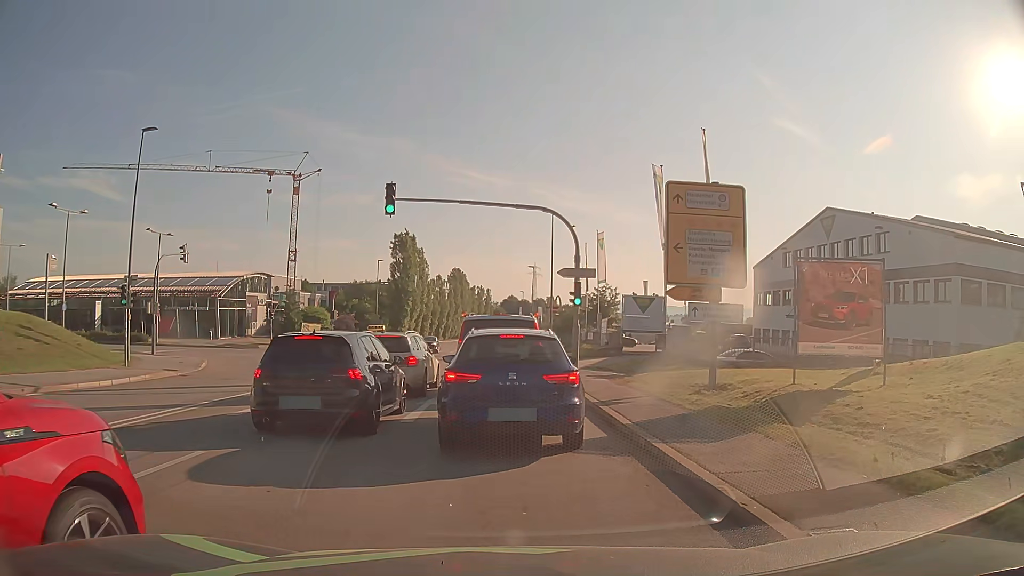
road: secondary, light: Day
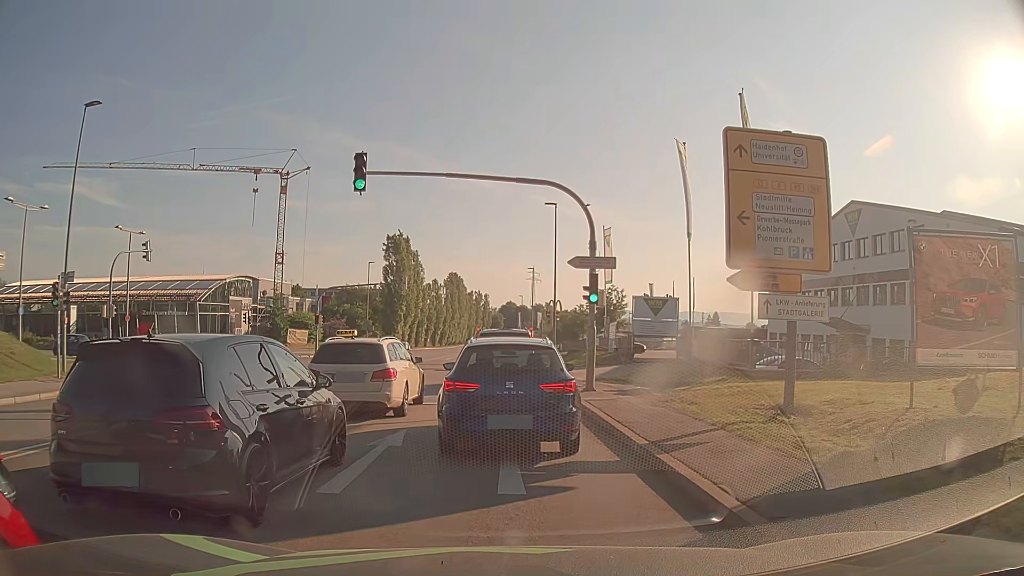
(0.0, +4.6) m; +2°
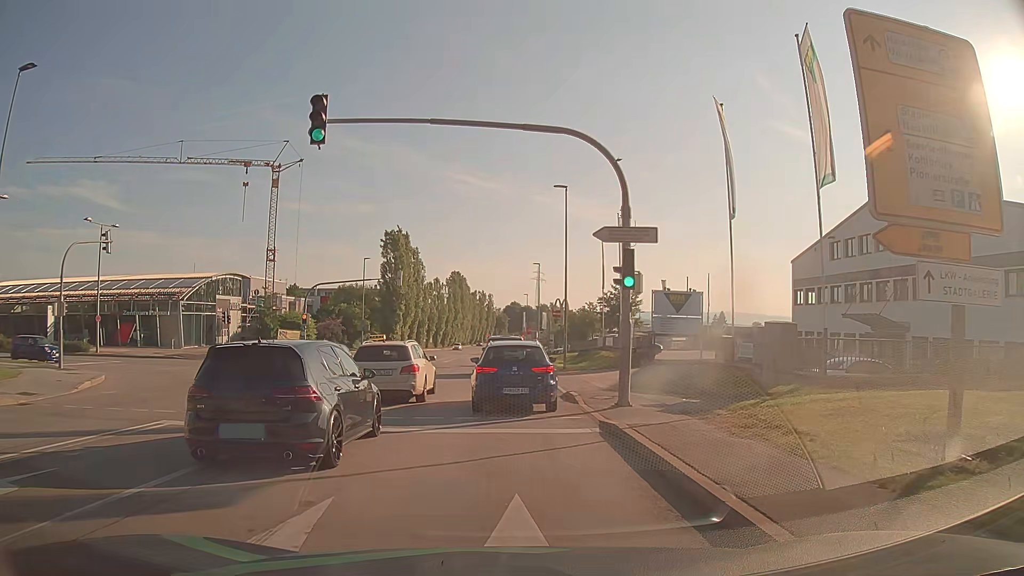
(-0.1, +5.3) m; -2°
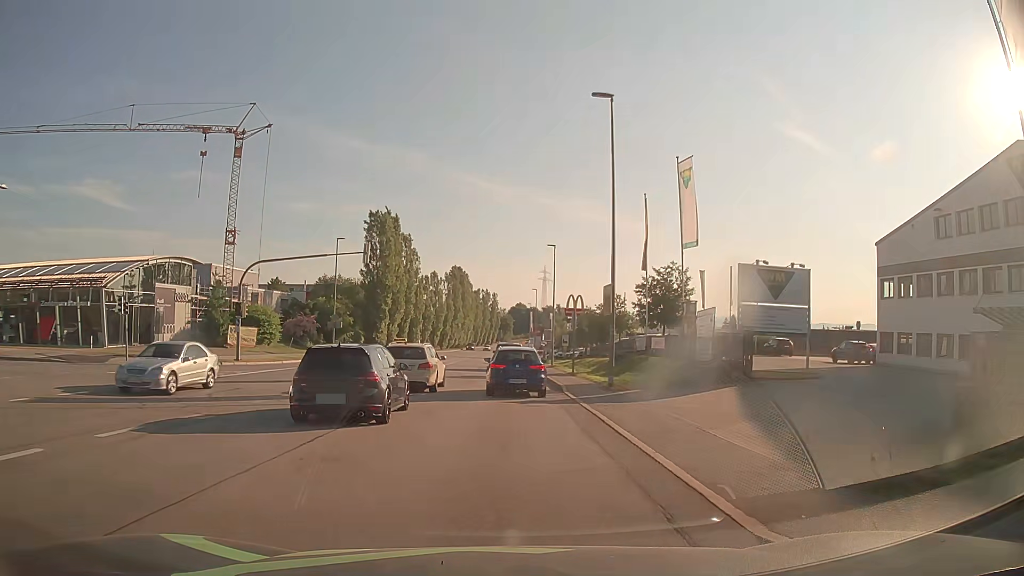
(0.0, +15.4) m; 0°
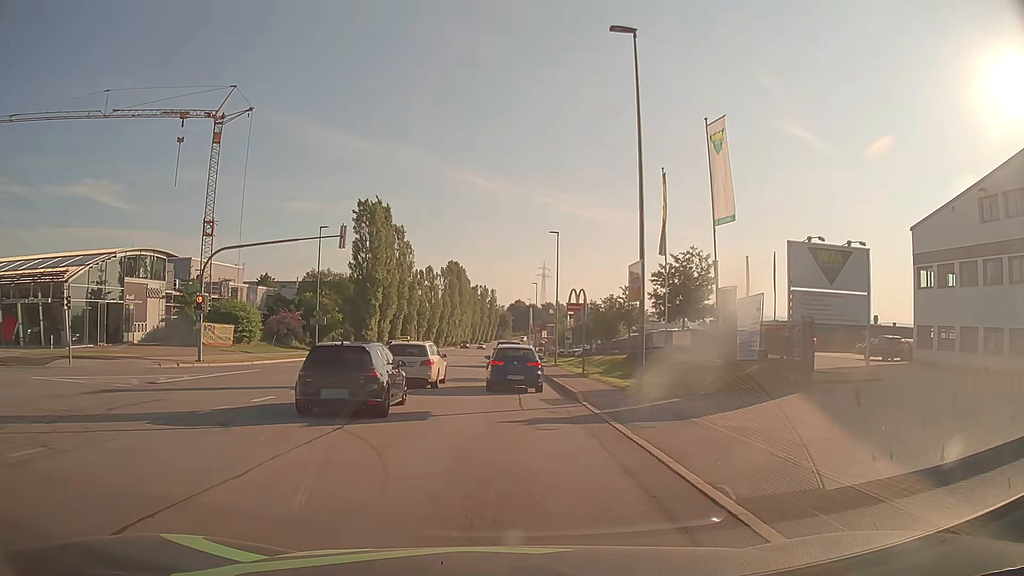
(0.0, +5.3) m; 0°
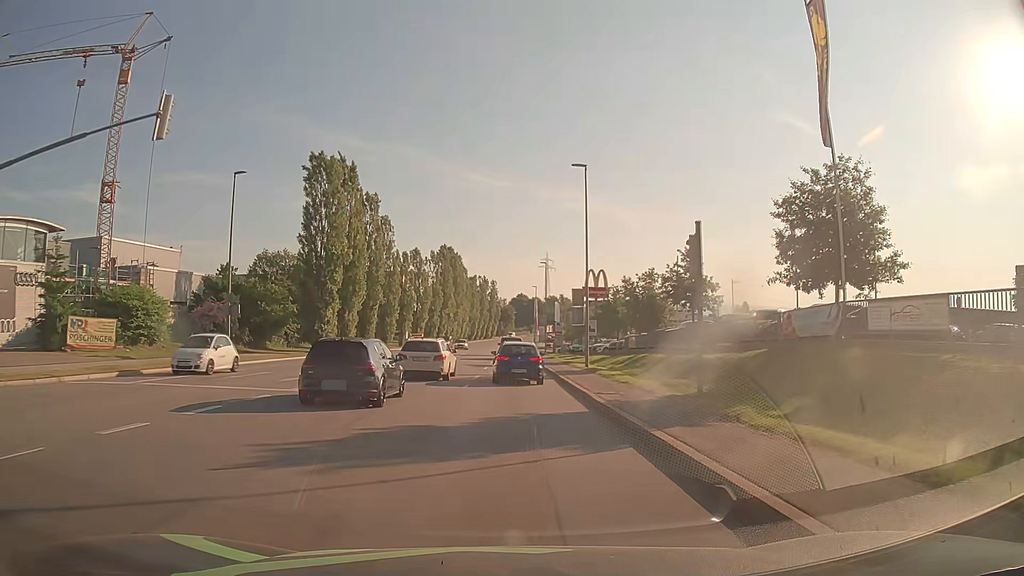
(0.0, +18.9) m; 0°
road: tertiary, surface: asphalt
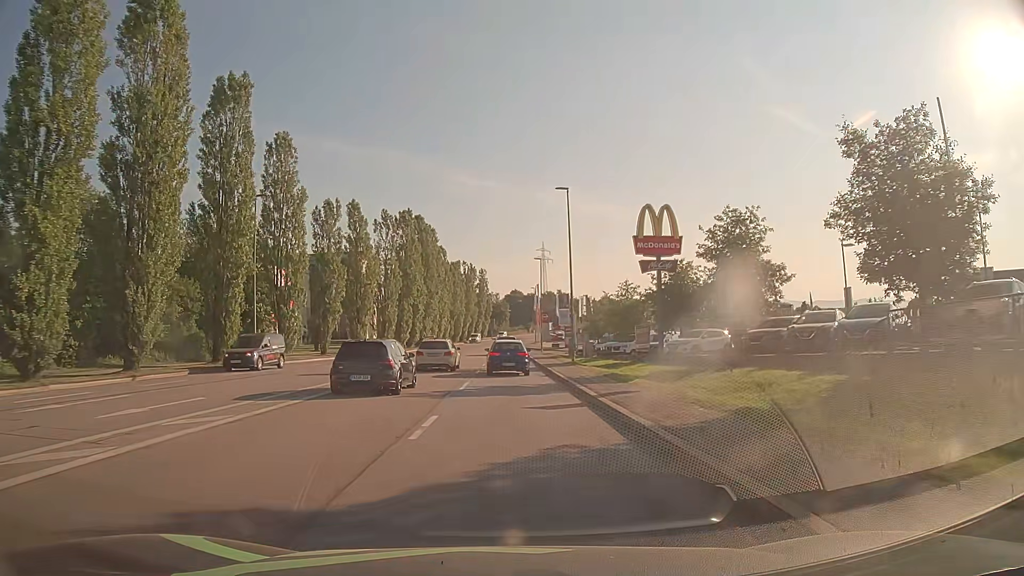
(0.0, +36.0) m; 0°
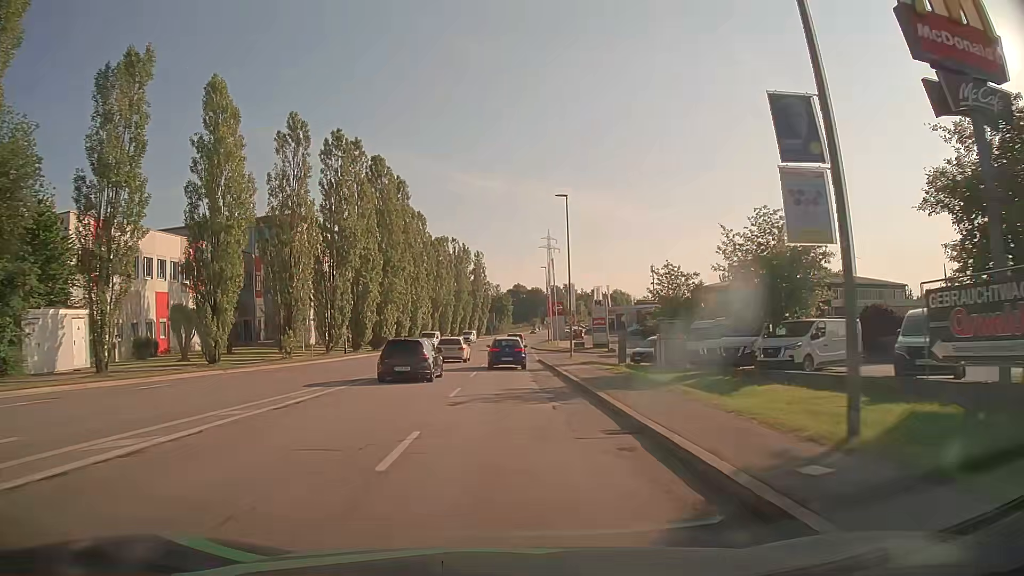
(+0.1, +31.9) m; 0°
(0, +10) (0, +20) (0, +30) (0, +40) (0, +50) (0, +60) (+1, +70) (+1, +80) (+2, +90) (+2, +100) m
